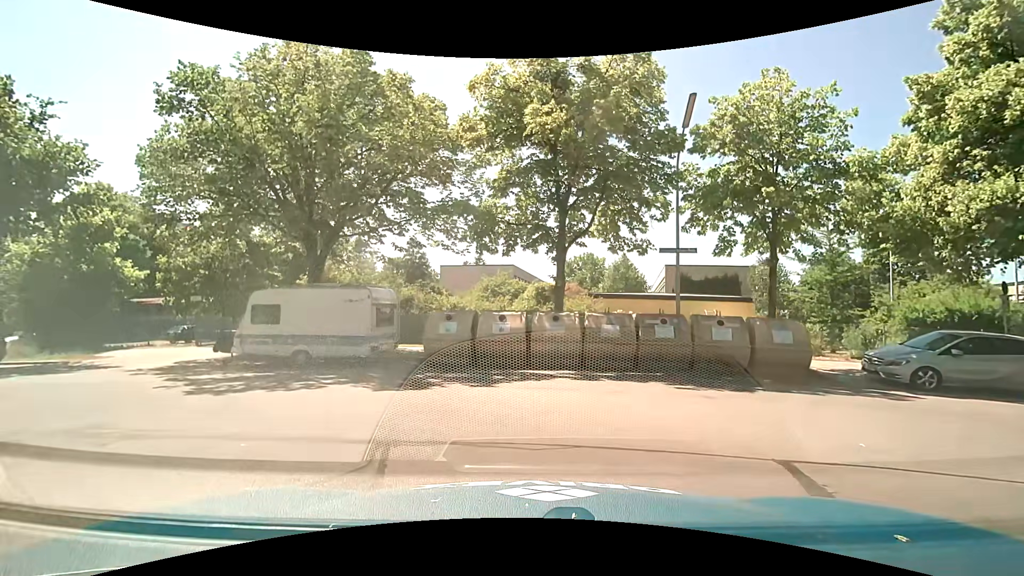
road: residential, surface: asphalt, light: Day
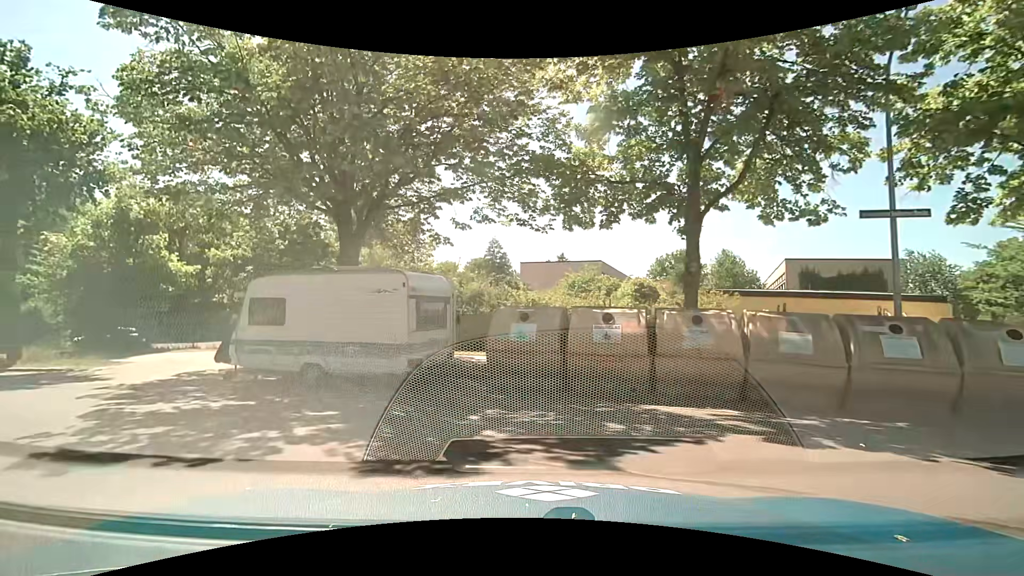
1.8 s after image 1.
(-0.3, +5.5) m; -8°
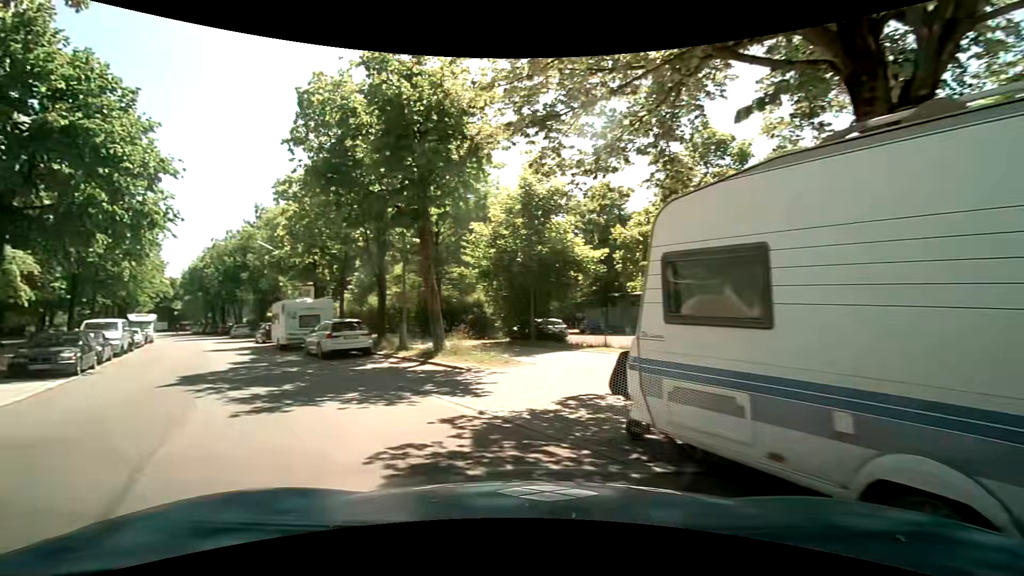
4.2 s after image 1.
(-2.5, +7.4) m; -42°
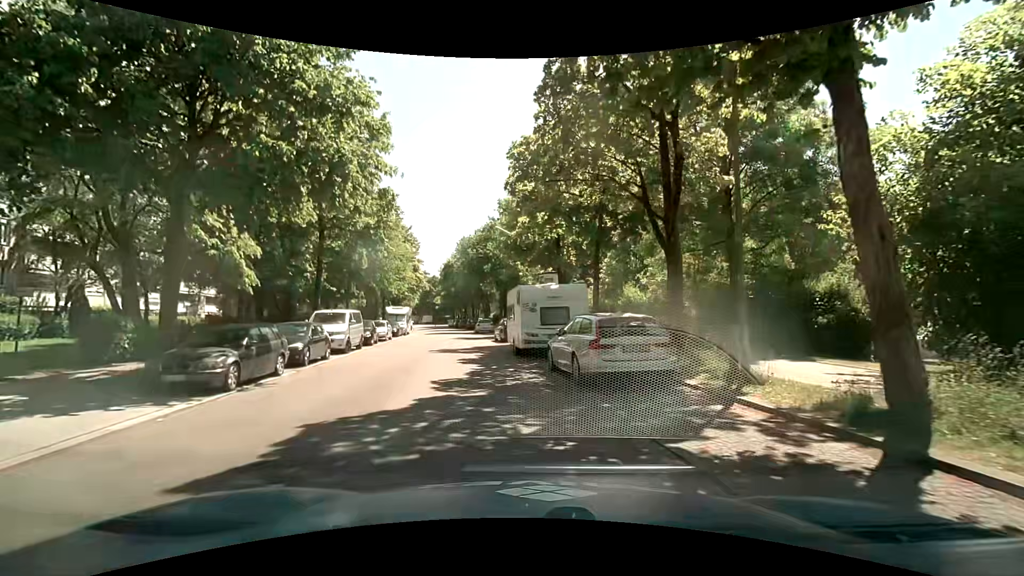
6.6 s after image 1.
(-3.8, +9.2) m; -29°
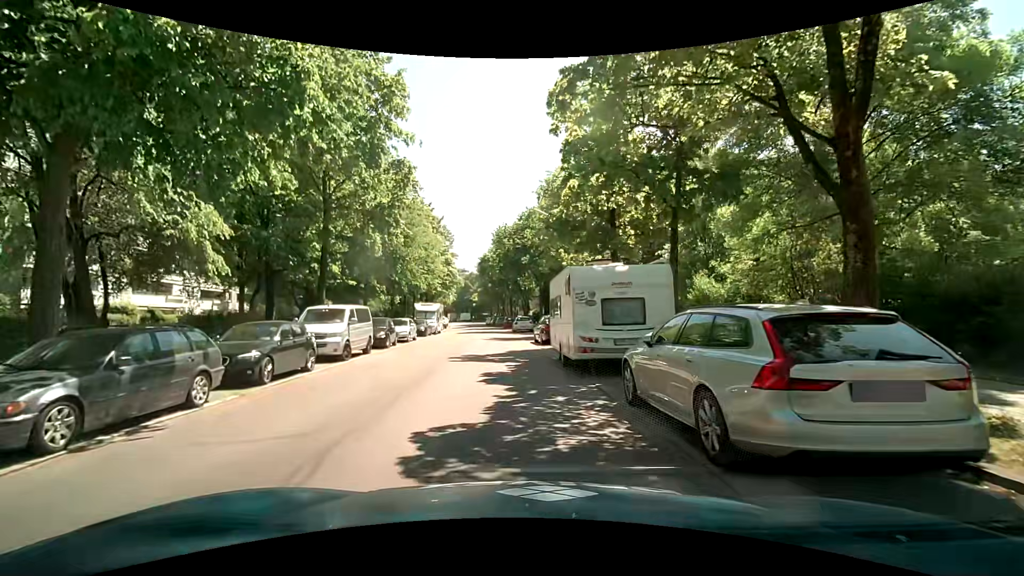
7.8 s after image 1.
(-0.2, +5.2) m; -5°
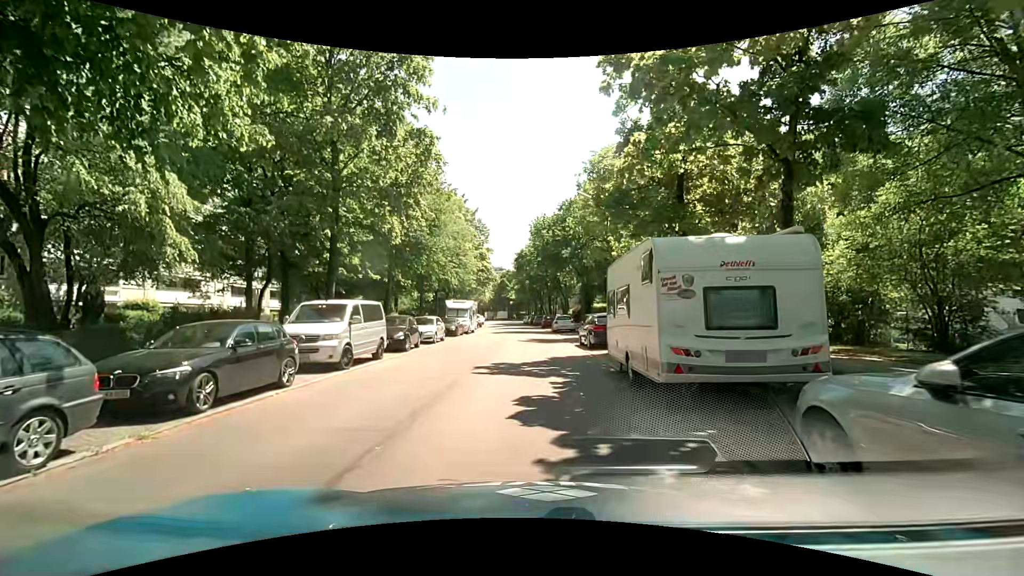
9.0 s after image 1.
(-0.2, +3.8) m; -6°
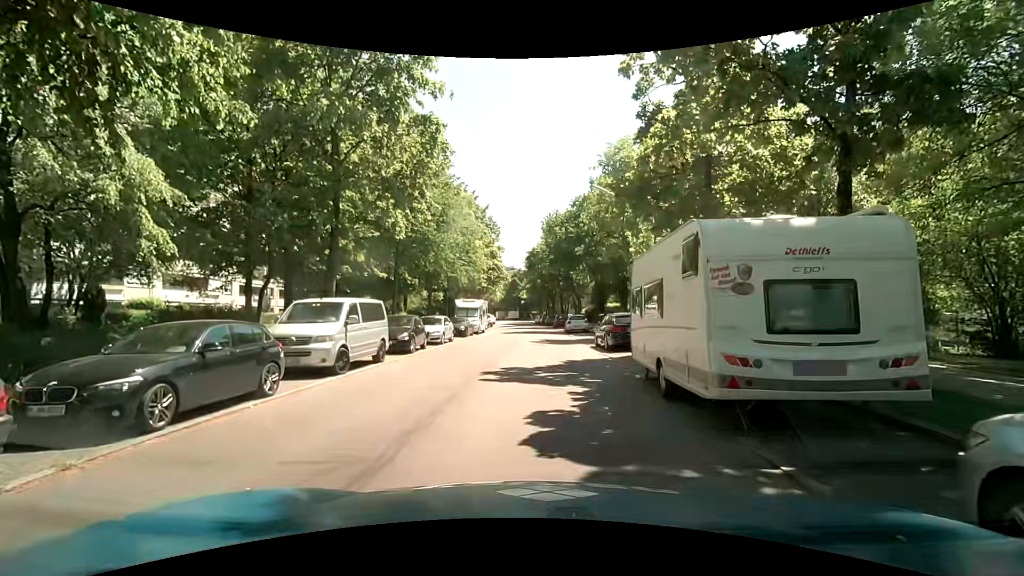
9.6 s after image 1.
(0.0, +1.3) m; +1°
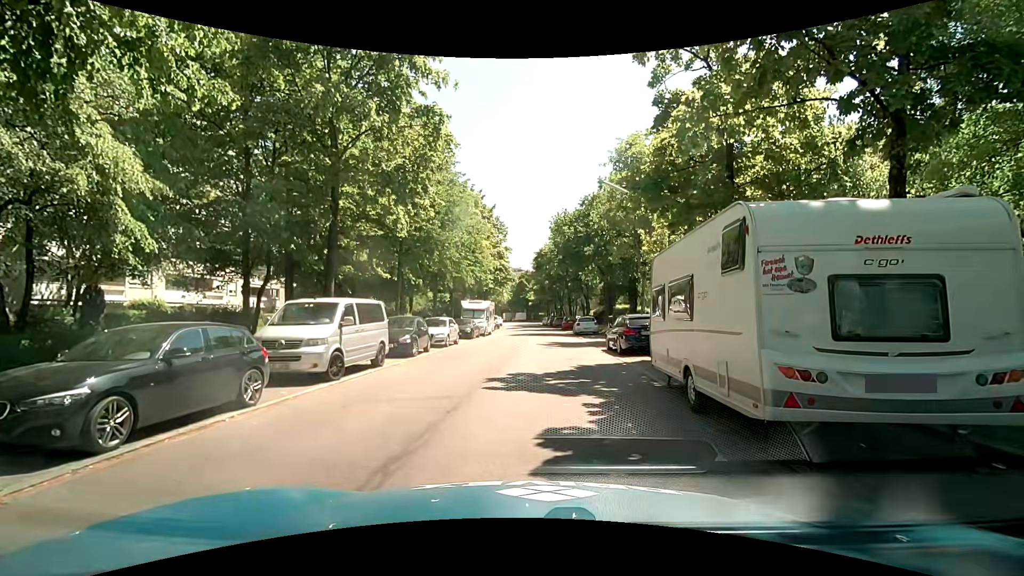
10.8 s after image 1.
(0.0, +0.9) m; -3°
